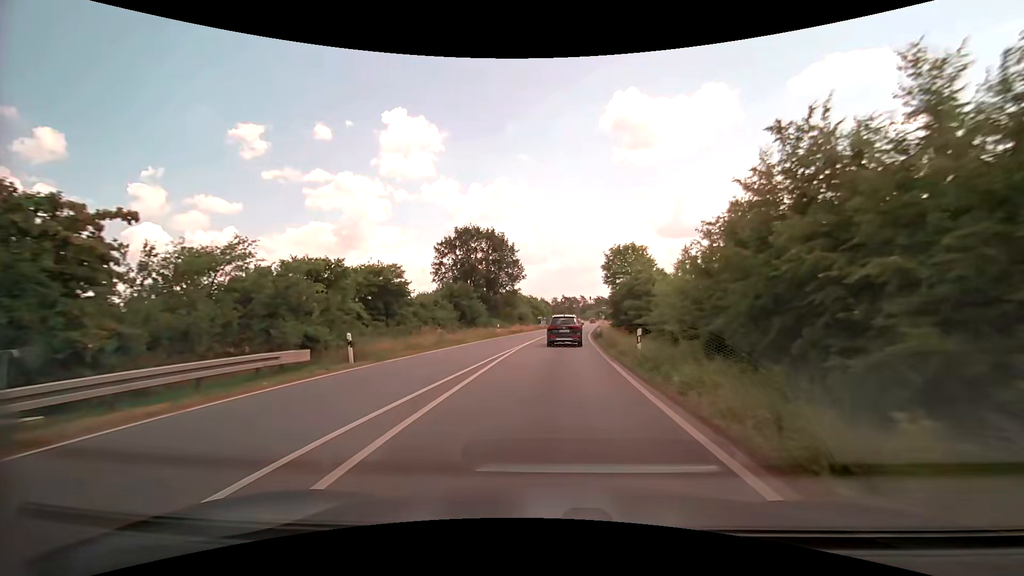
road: primary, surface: asphalt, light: Day
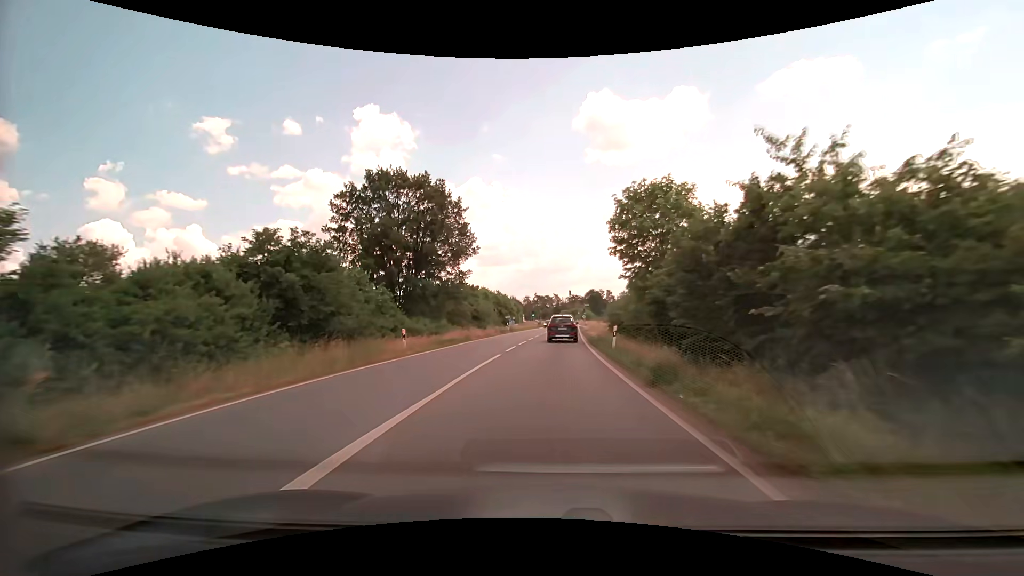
(+0.5, +24.3) m; +3°
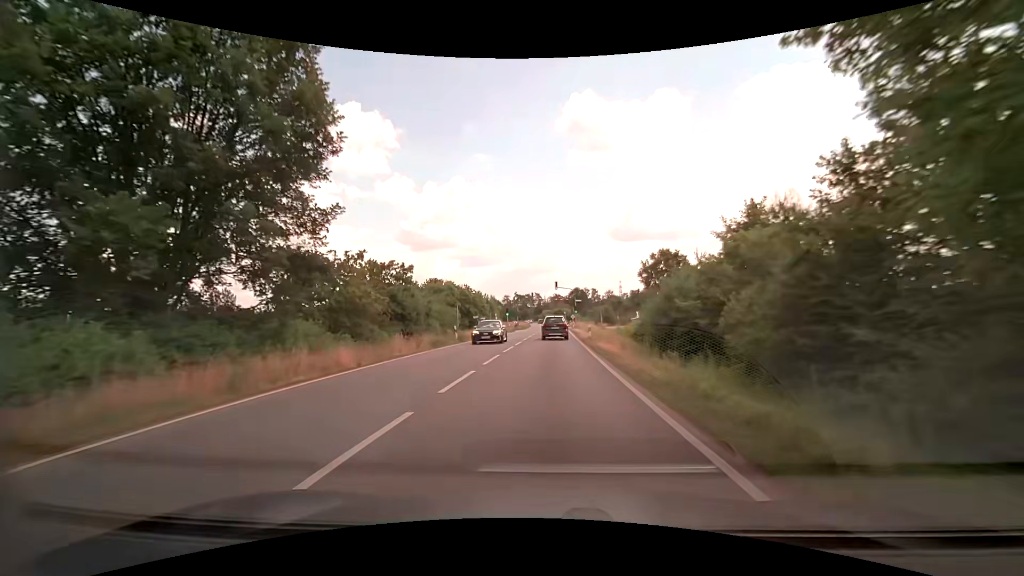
(+0.4, +24.4) m; +2°
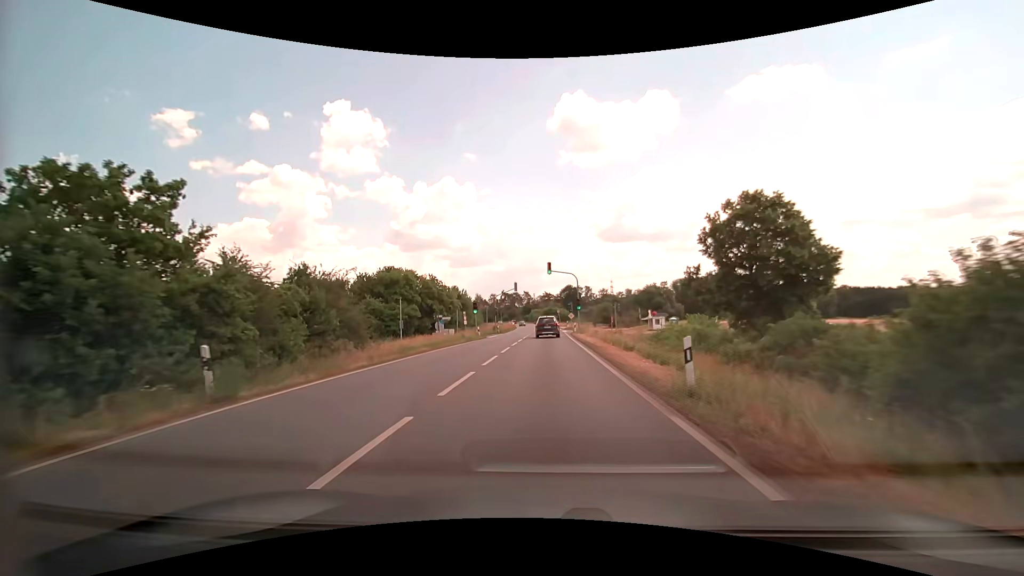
(+0.4, +24.5) m; +1°
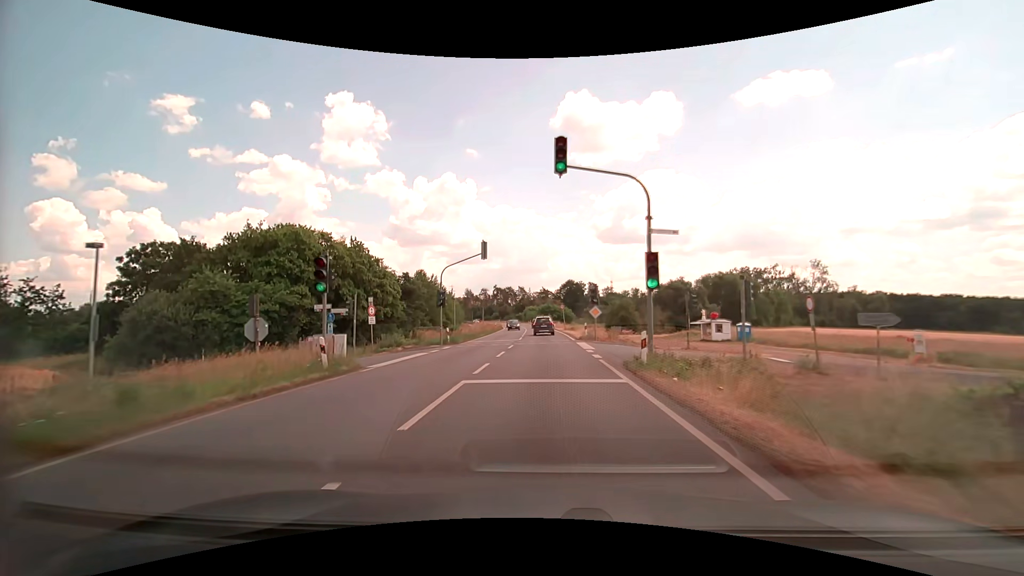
(+0.1, +33.0) m; 0°
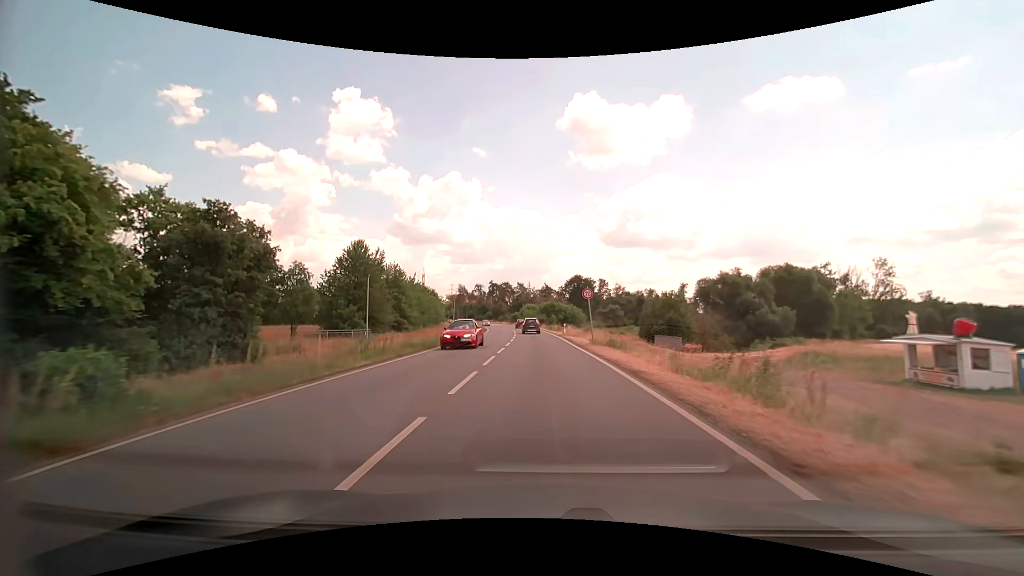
(+0.1, +33.4) m; 0°
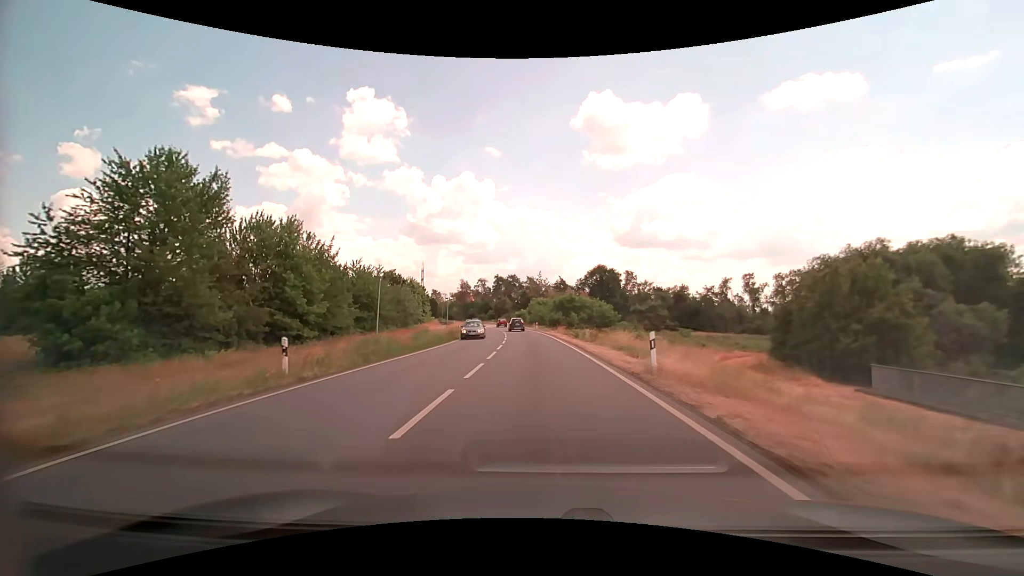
(-0.3, +33.7) m; -1°
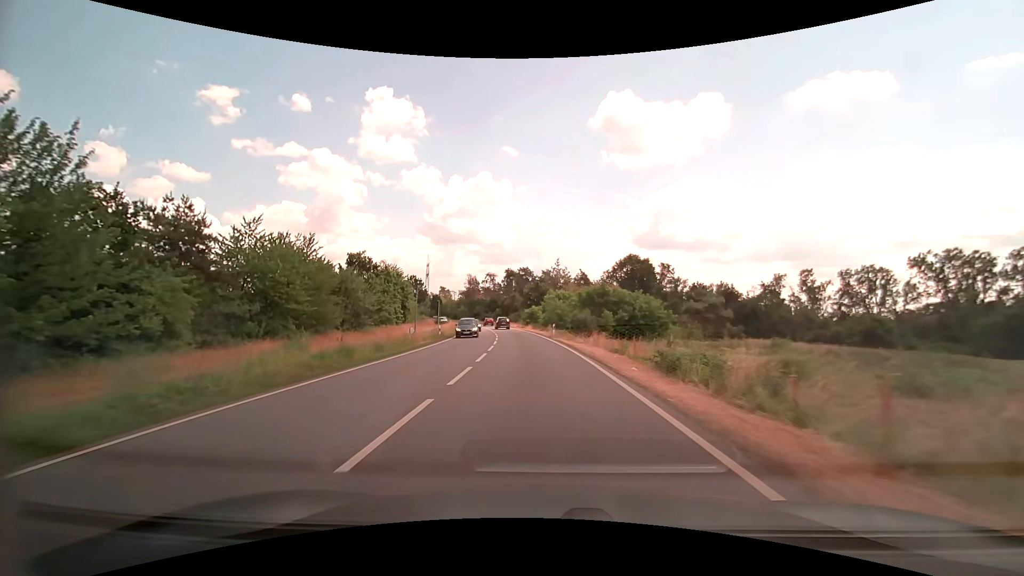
(-0.3, +25.5) m; -2°
(0, +10) (0, +20) (-1, +30) (-2, +40) (-3, +50) (-4, +60) (-5, +70) (-7, +80) (-8, +89) (-10, +99) m
